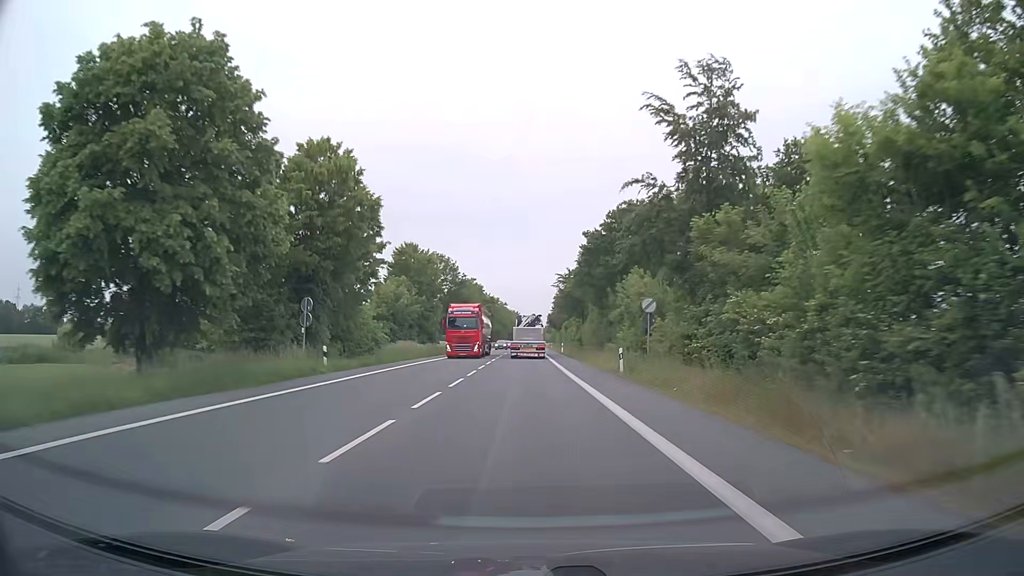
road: primary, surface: asphalt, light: Day
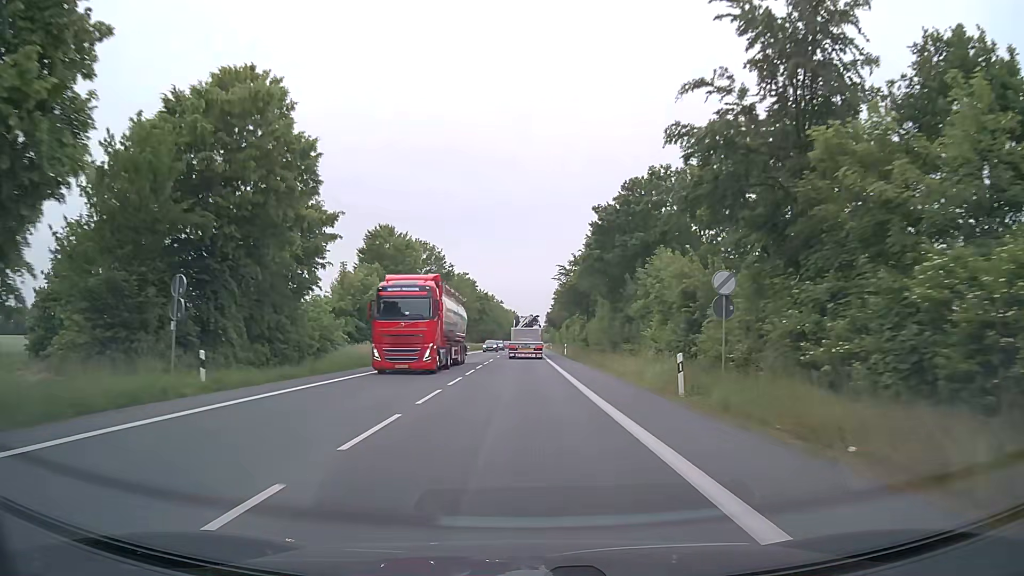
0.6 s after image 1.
(0.0, +11.2) m; 0°
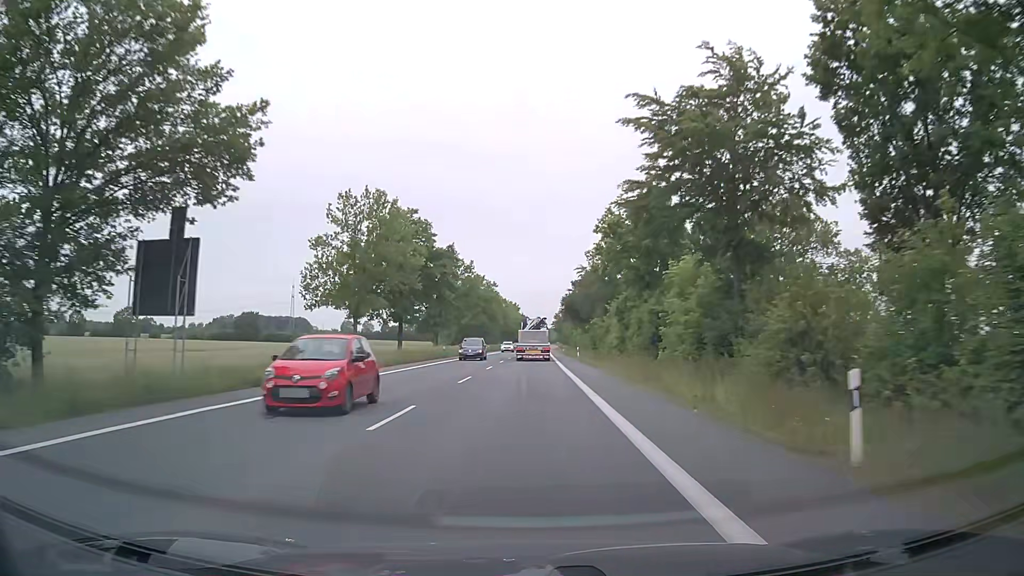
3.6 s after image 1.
(+0.1, +58.6) m; 0°
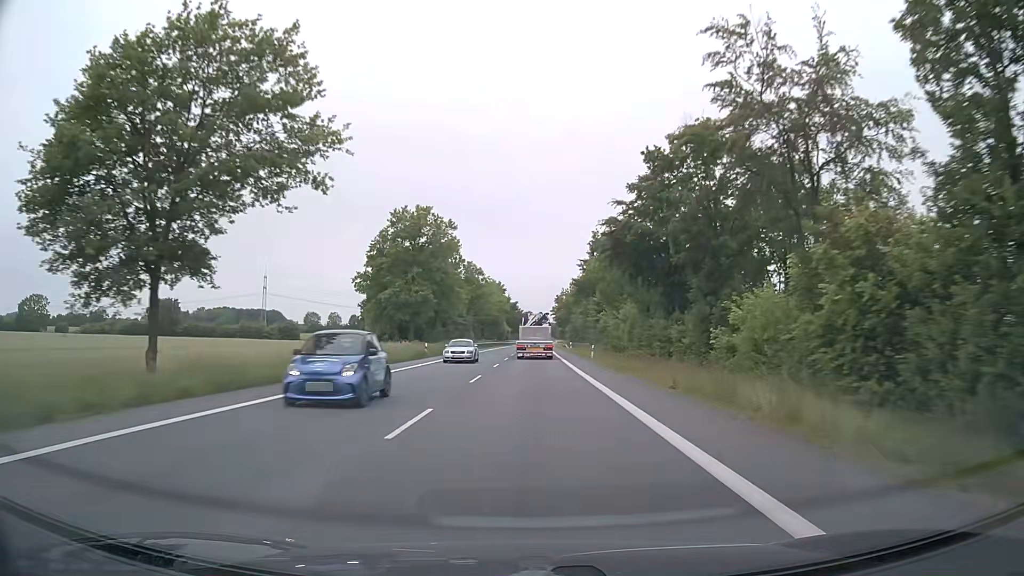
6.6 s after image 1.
(+0.5, +61.5) m; +1°
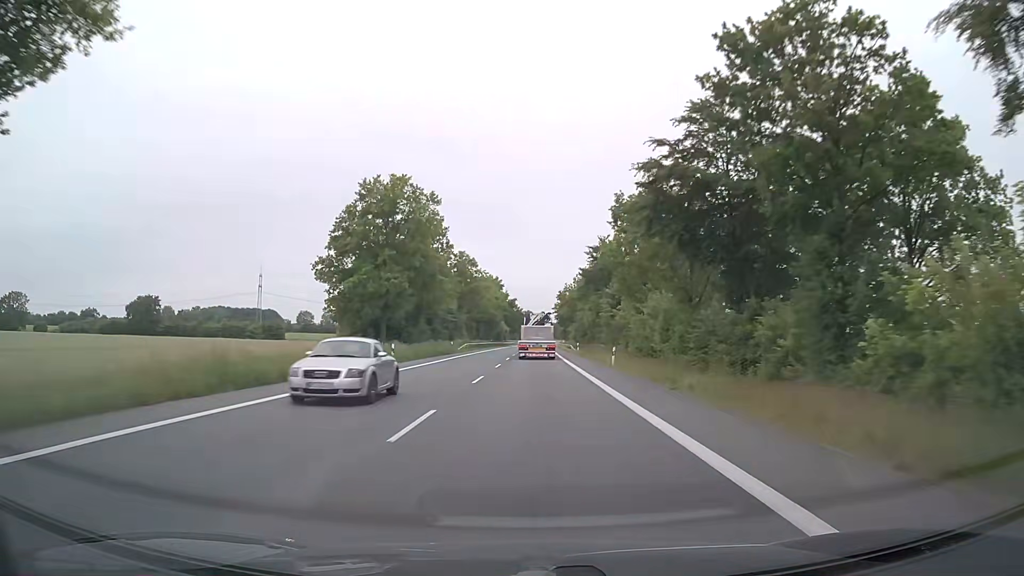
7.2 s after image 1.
(0.0, +12.4) m; 0°
(0, +10) (0, +20) (0, +30) (0, +40) (0, +50) (+1, +60) (+1, +70) (+1, +80) (+1, +90) (+2, +100) m
